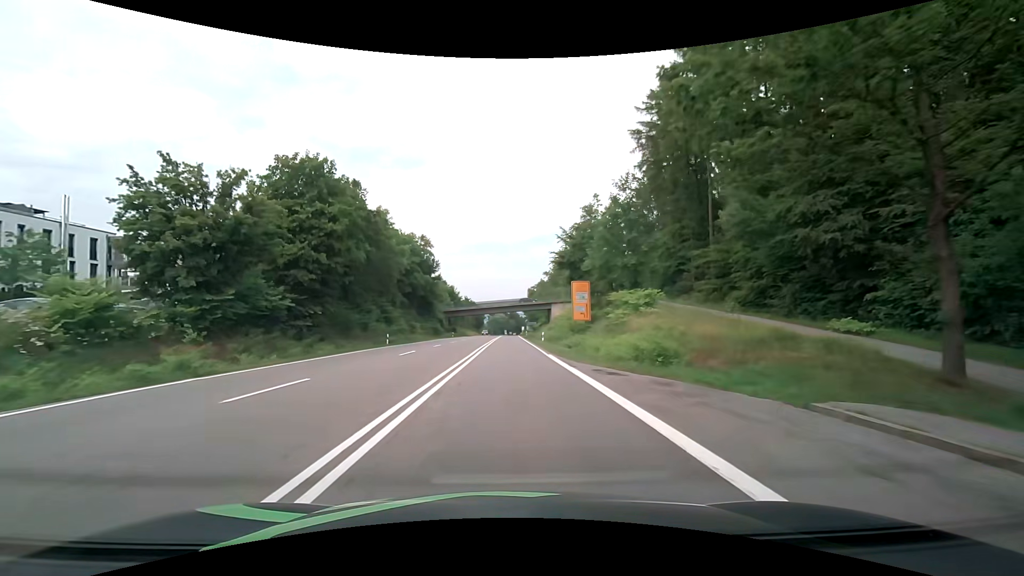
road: secondary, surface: asphalt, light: Day
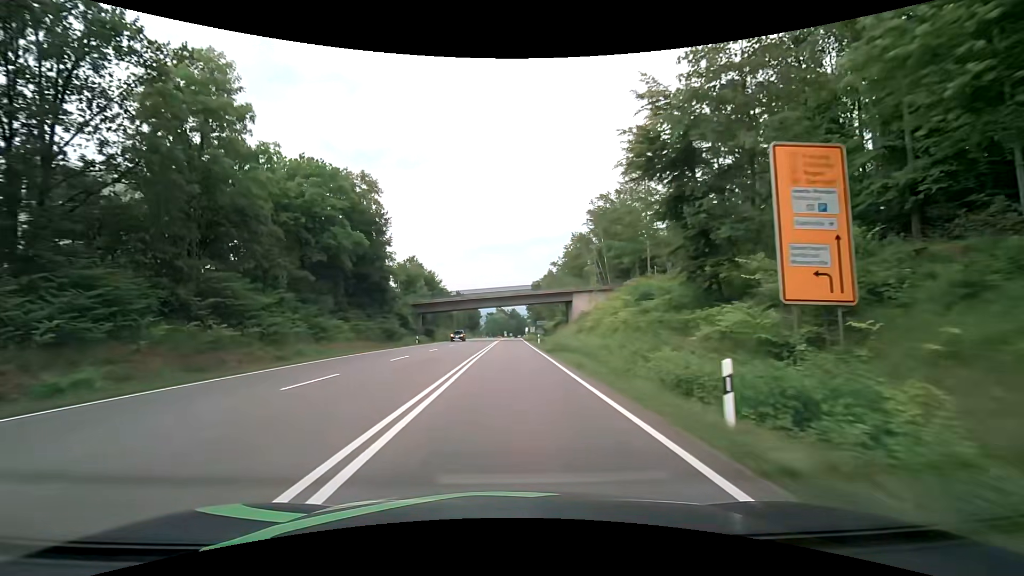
(-0.1, +36.7) m; 0°
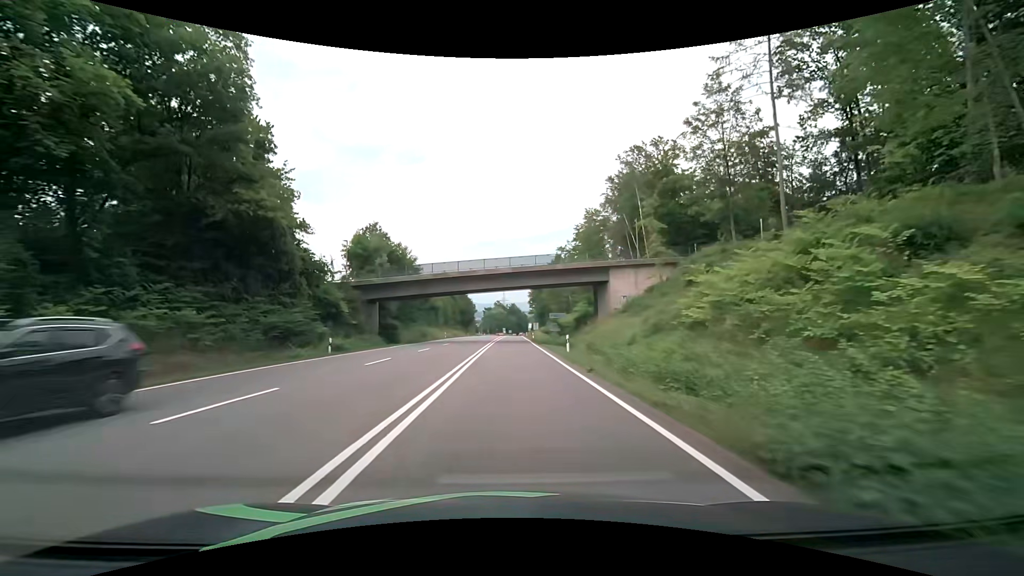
(0.0, +27.5) m; 0°
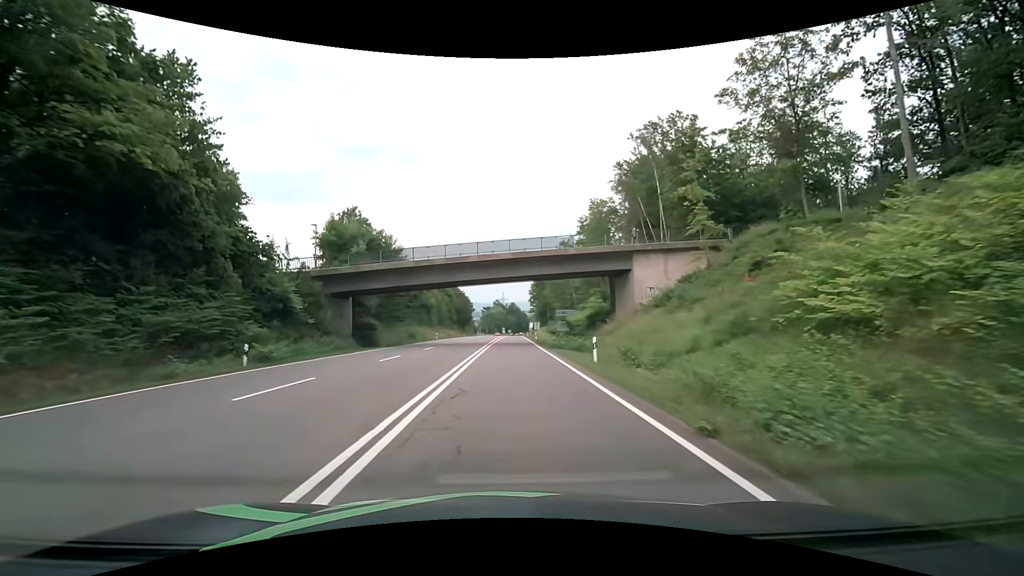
(0.0, +9.2) m; 0°
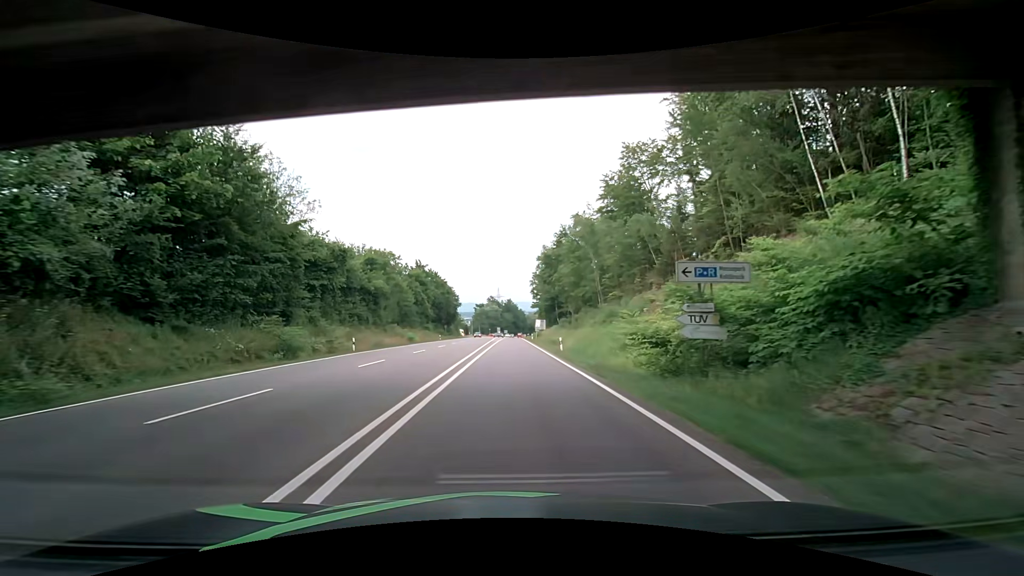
(+0.1, +36.8) m; +1°
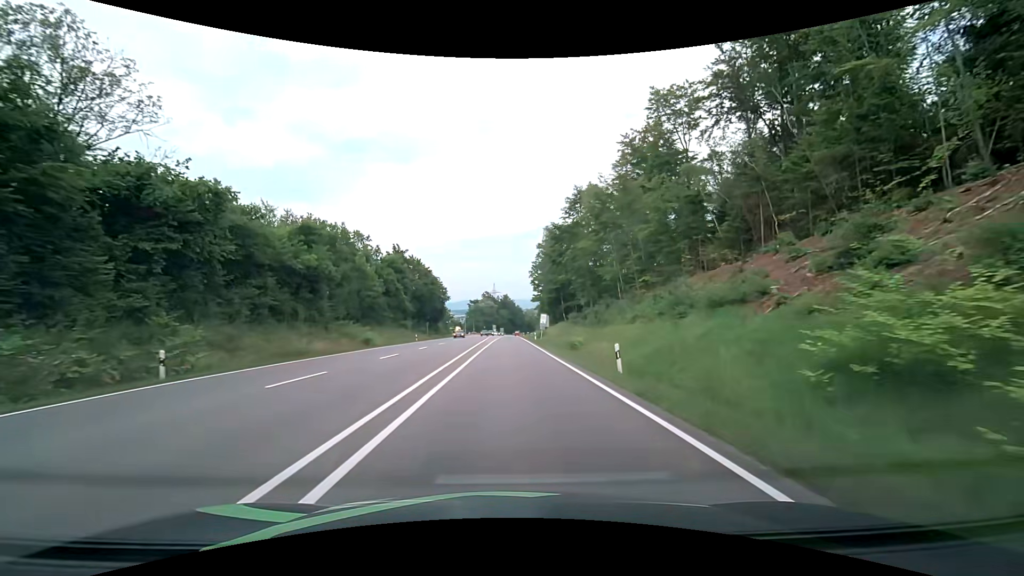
(+0.1, +18.4) m; 0°
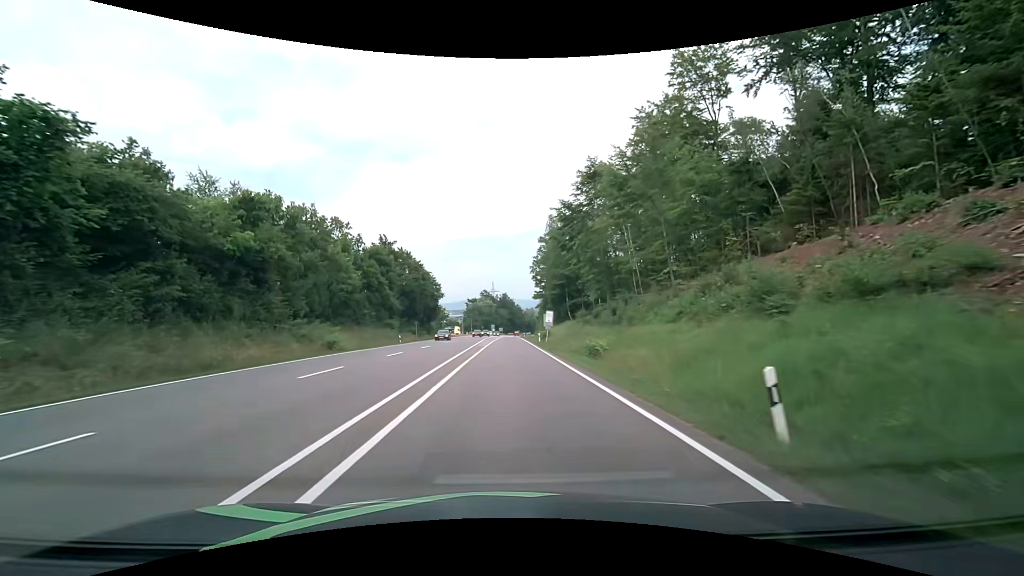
(0.0, +9.2) m; 0°
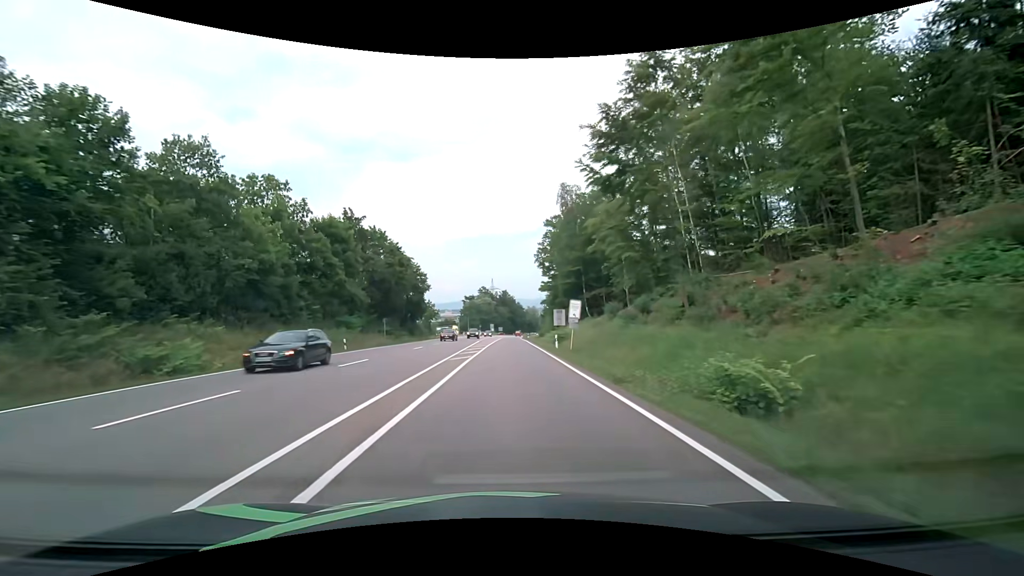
(0.0, +18.4) m; 0°
(0, +10) (0, +20) (0, +30) (0, +40) (0, +50) (0, +60) (+1, +70) (+1, +80) (+1, +90) (+1, +100) m
